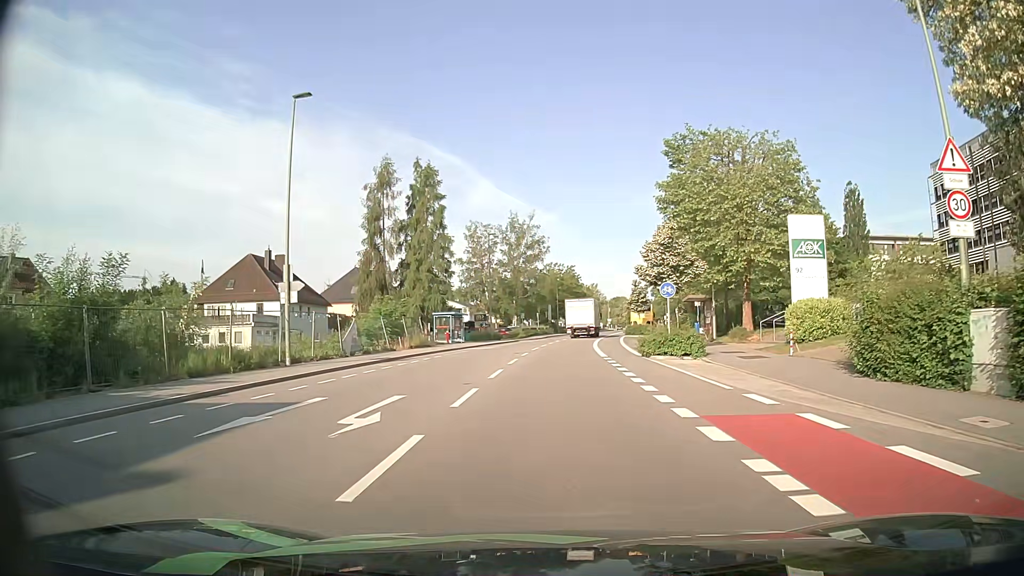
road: tertiary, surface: asphalt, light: Day
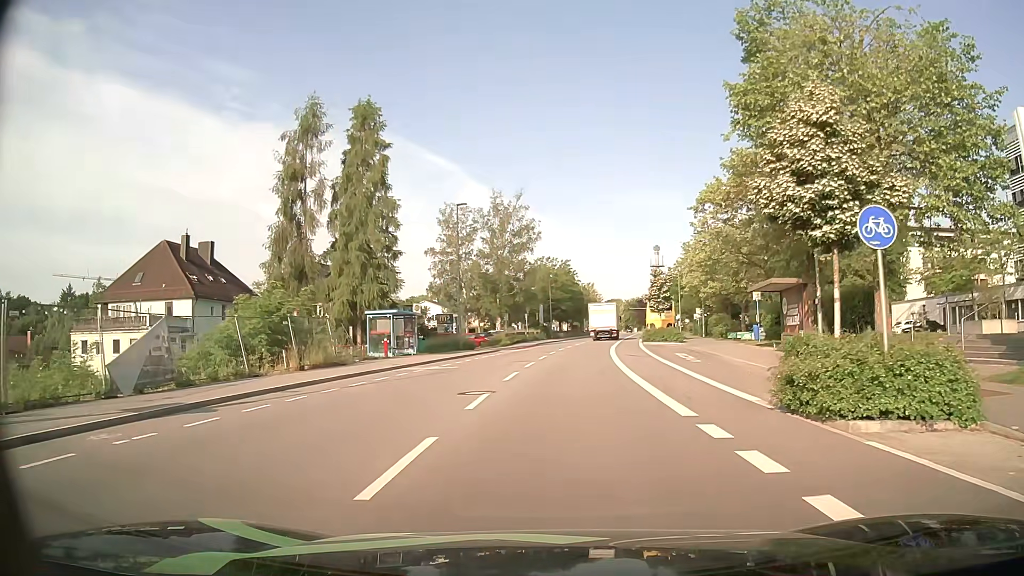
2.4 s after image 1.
(0.0, +17.8) m; 0°
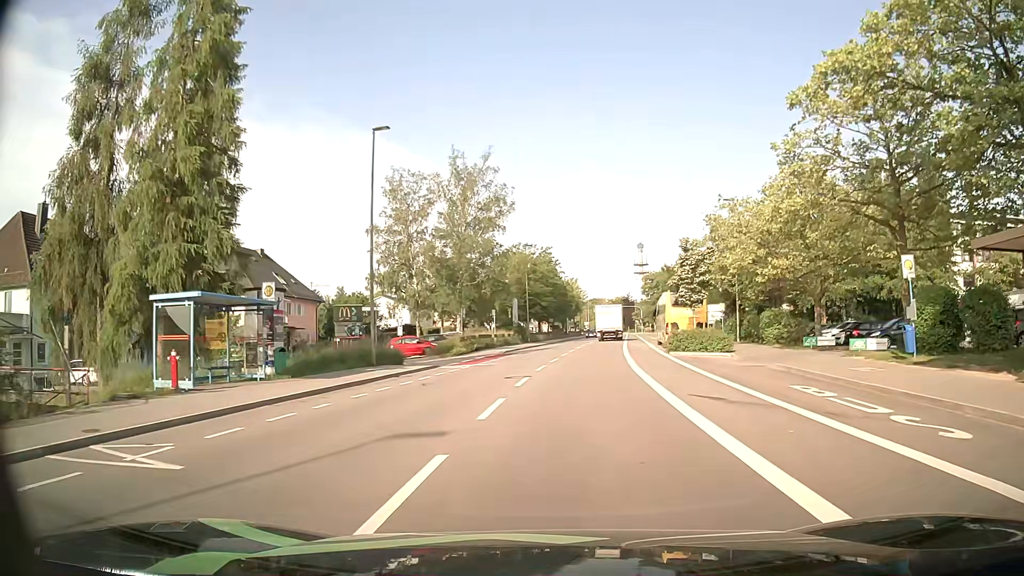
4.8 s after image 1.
(+0.3, +18.9) m; +2°
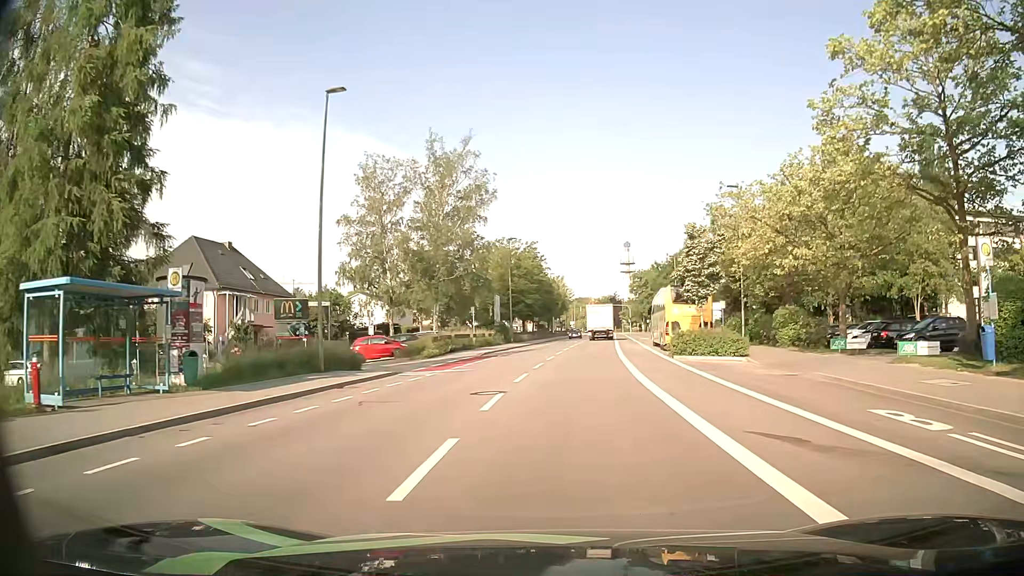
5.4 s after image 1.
(+0.1, +4.9) m; +1°
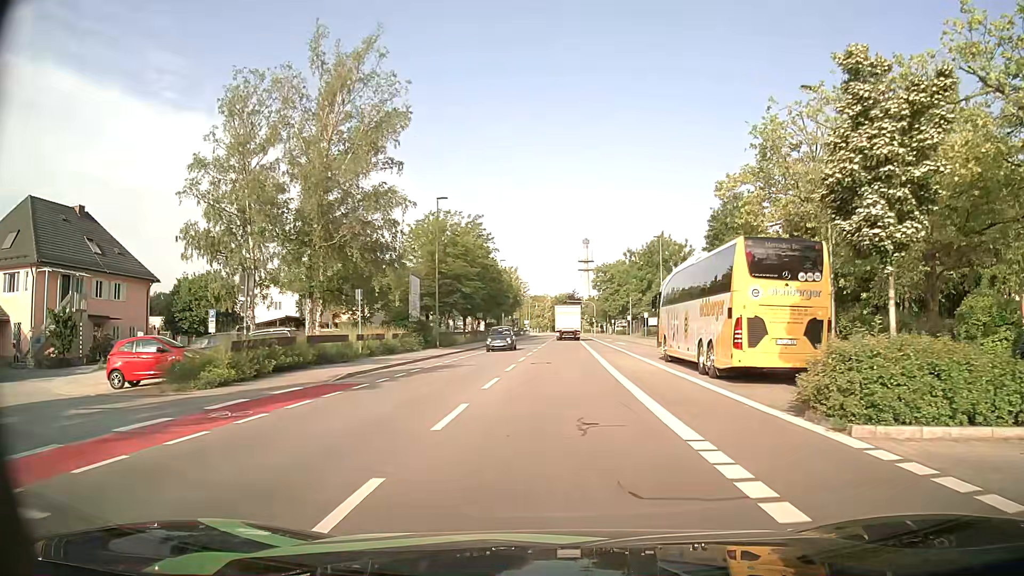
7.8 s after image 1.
(+0.7, +20.3) m; +3°
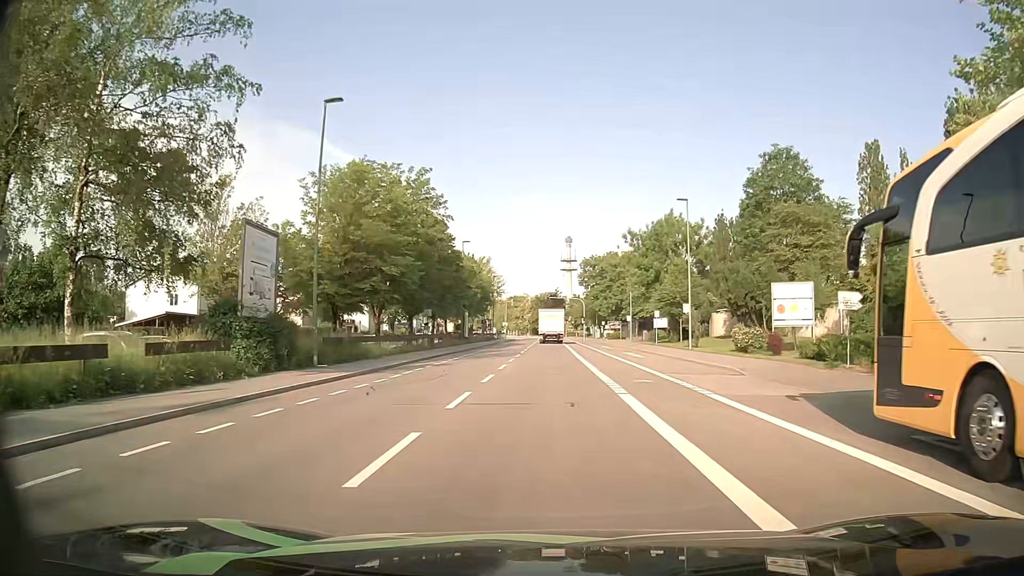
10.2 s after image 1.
(+0.6, +21.4) m; +2°
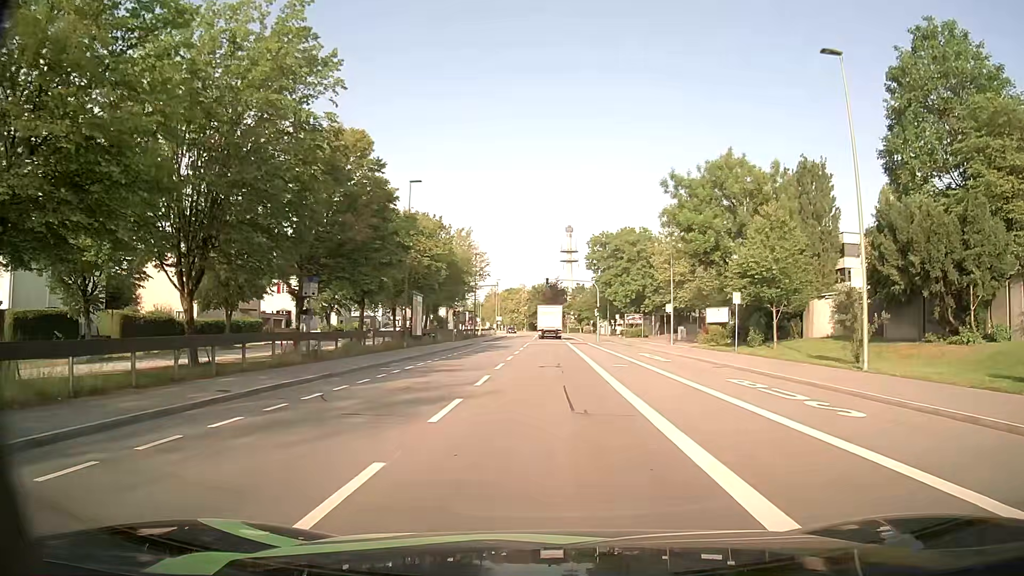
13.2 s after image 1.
(-0.1, +26.0) m; 0°
